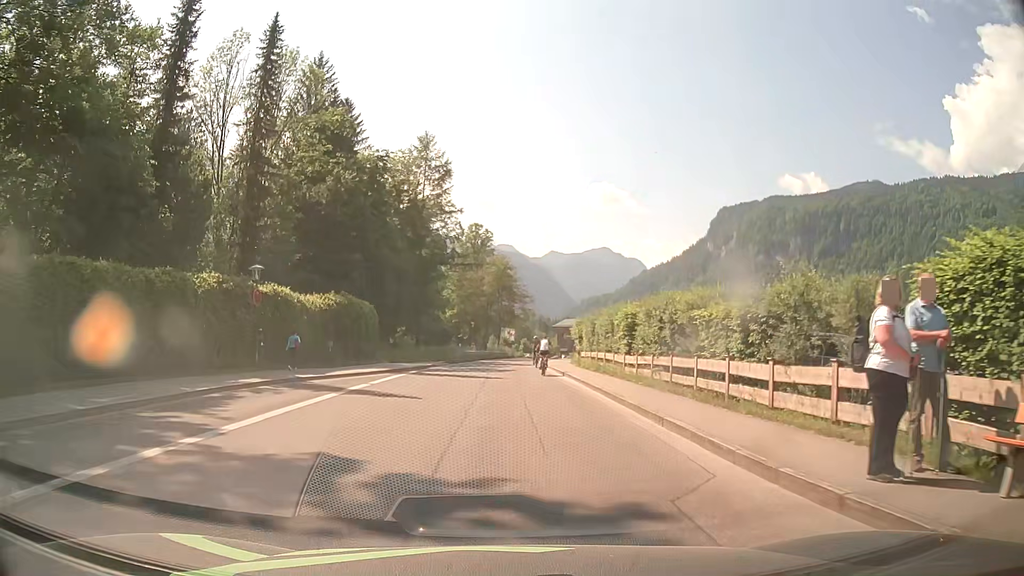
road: tertiary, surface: asphalt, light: Day
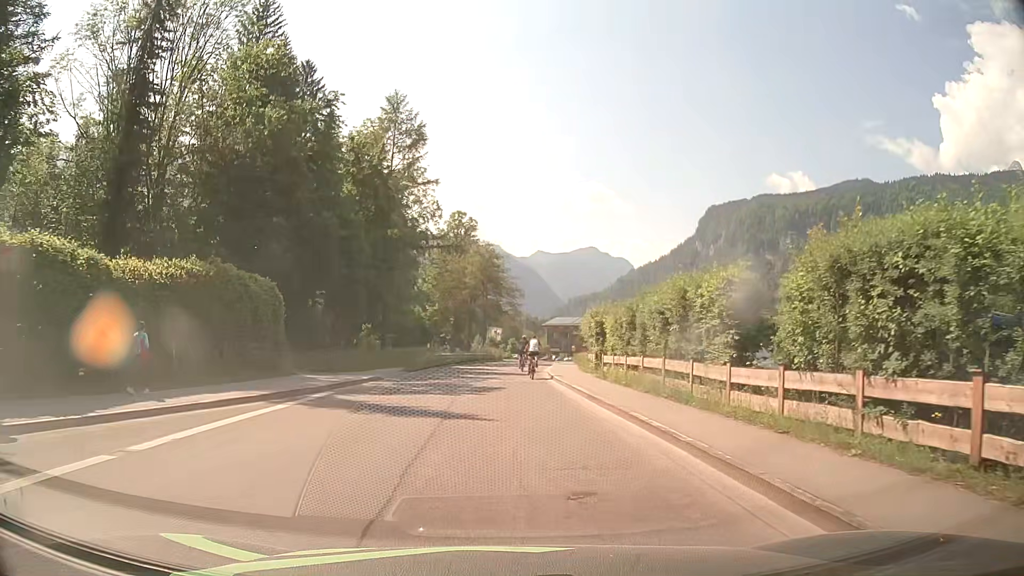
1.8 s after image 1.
(+0.2, +13.8) m; +2°
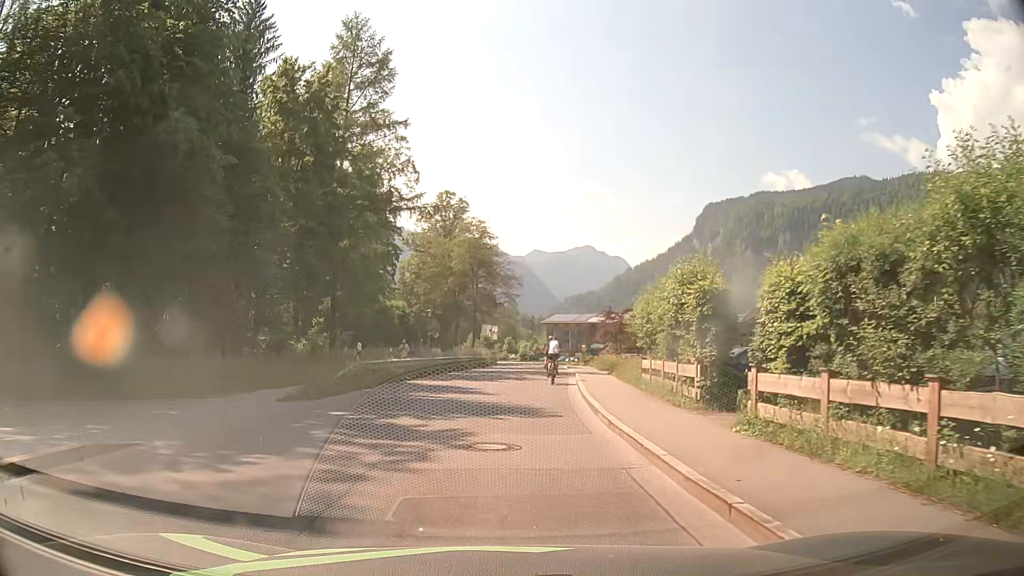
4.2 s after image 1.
(+0.1, +17.2) m; 0°
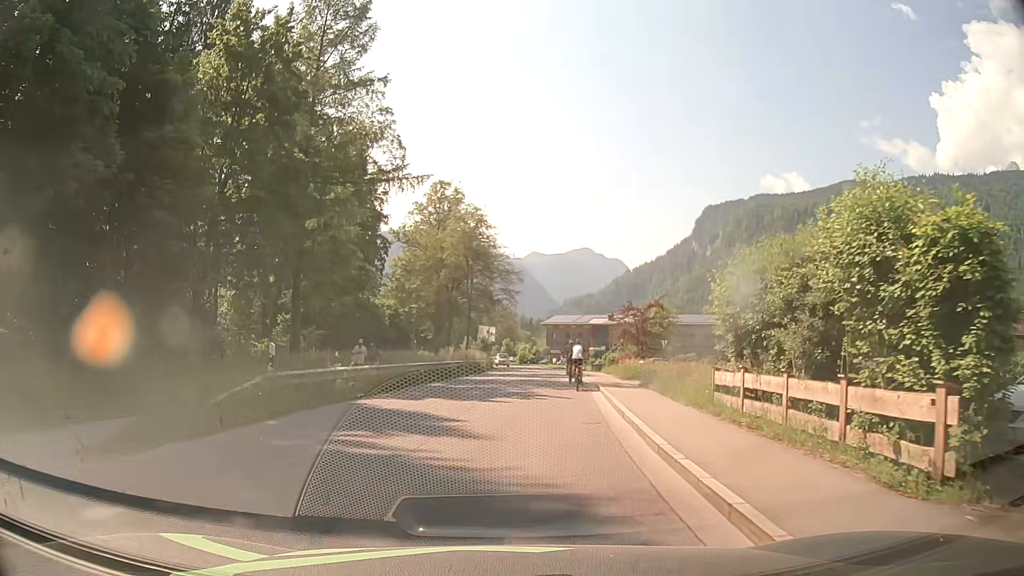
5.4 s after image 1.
(0.0, +8.2) m; 0°
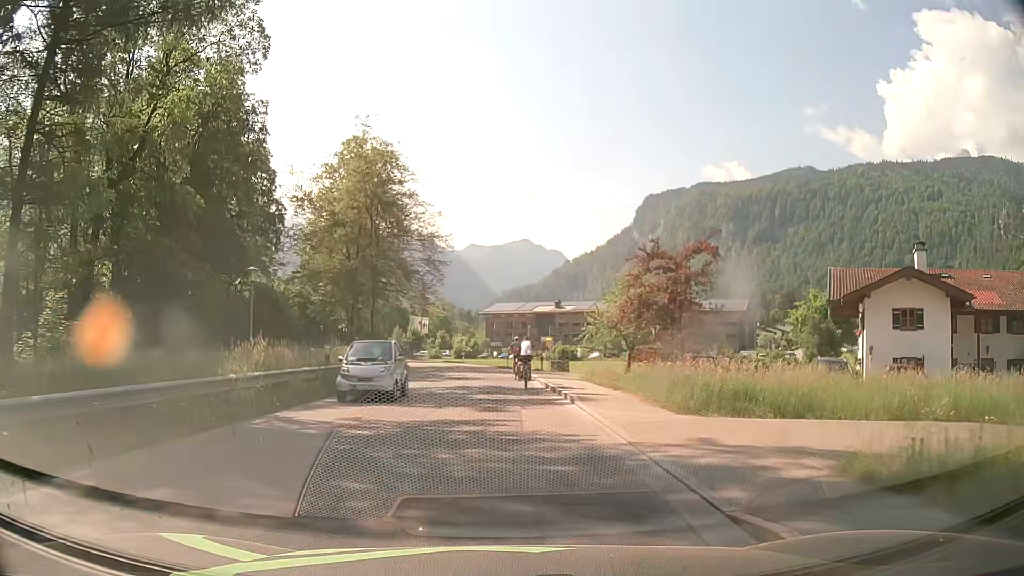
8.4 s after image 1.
(+1.1, +20.2) m; +5°
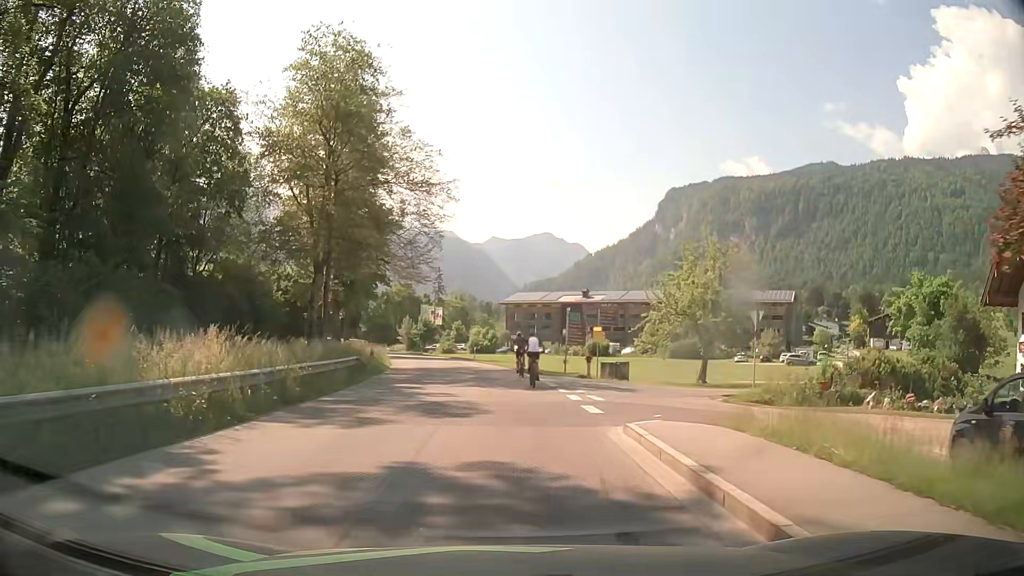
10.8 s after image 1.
(-0.2, +16.3) m; -2°
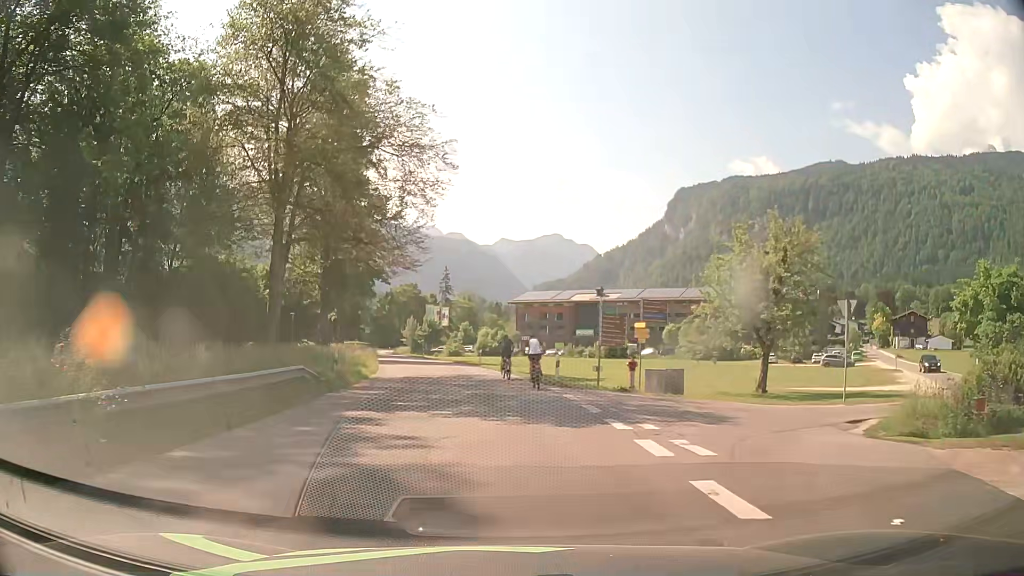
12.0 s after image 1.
(-0.1, +8.1) m; -1°
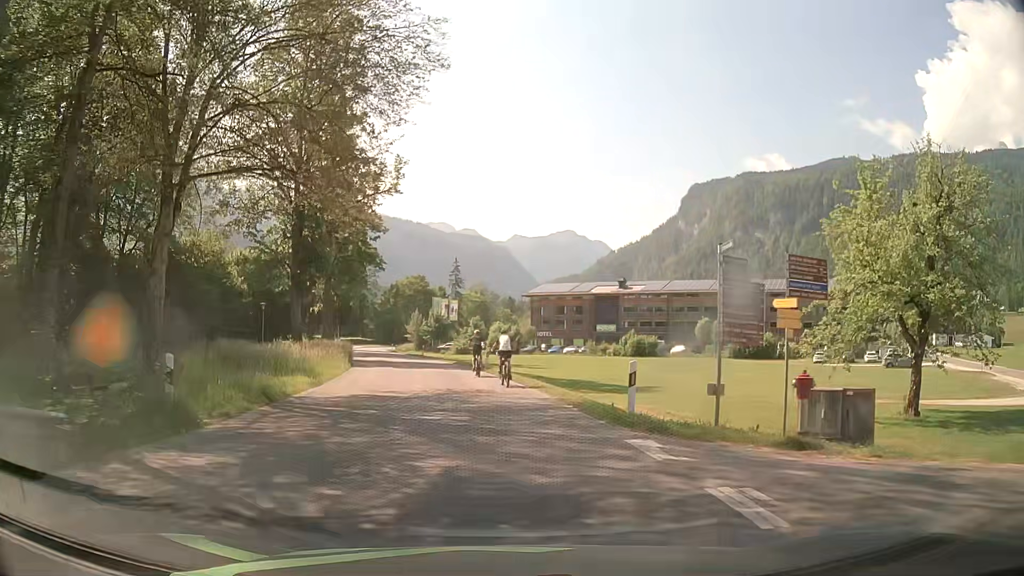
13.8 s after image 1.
(-0.1, +12.1) m; -1°
(0, +10) (-1, +20) (-2, +30) (-4, +40) (-6, +49) (-8, +59) (-11, +69) (-13, +79) (-16, +88) (-18, +98) m
